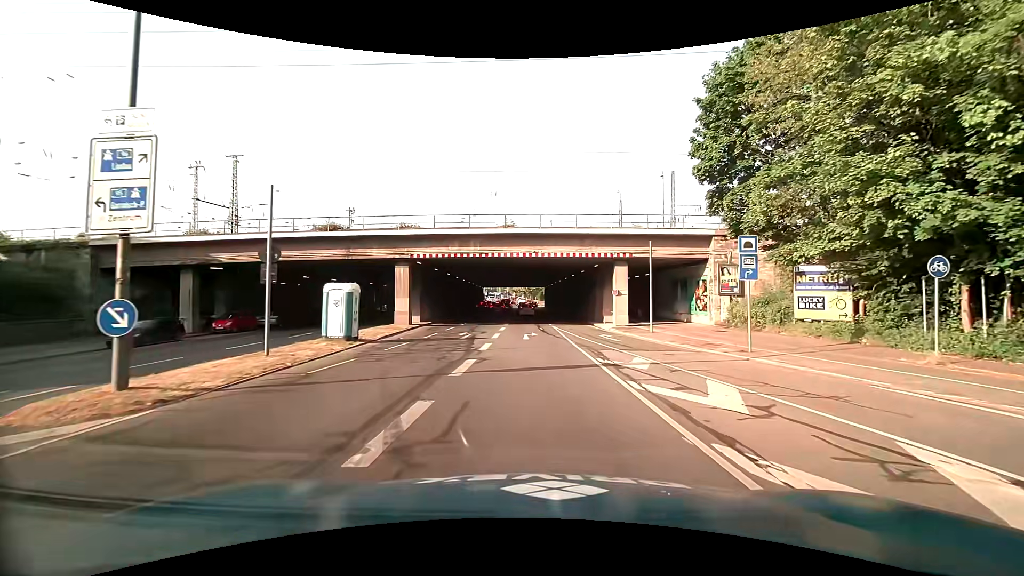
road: secondary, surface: asphalt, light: Day
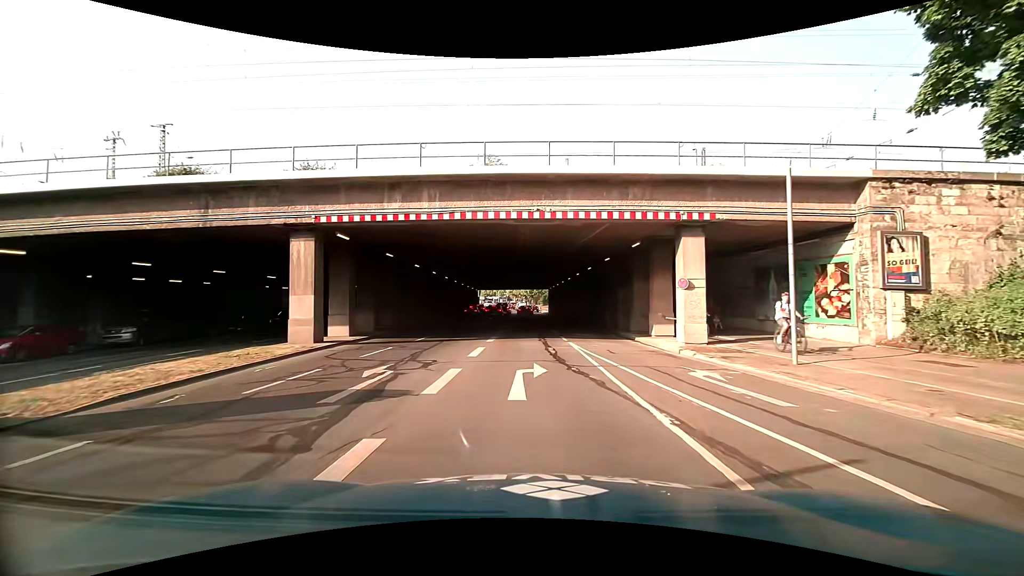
(-0.2, +14.5) m; -1°
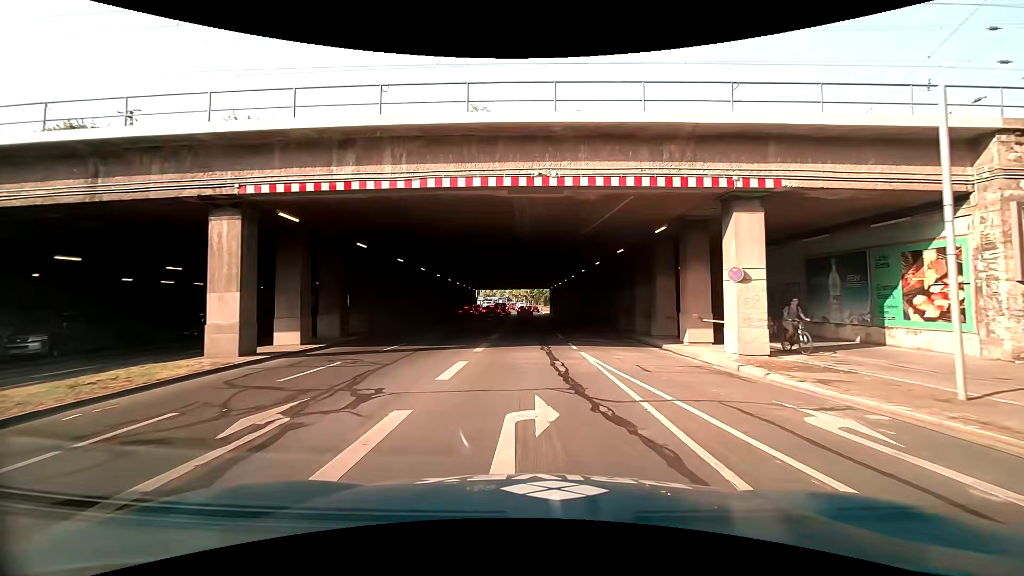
(0.0, +4.7) m; 0°
